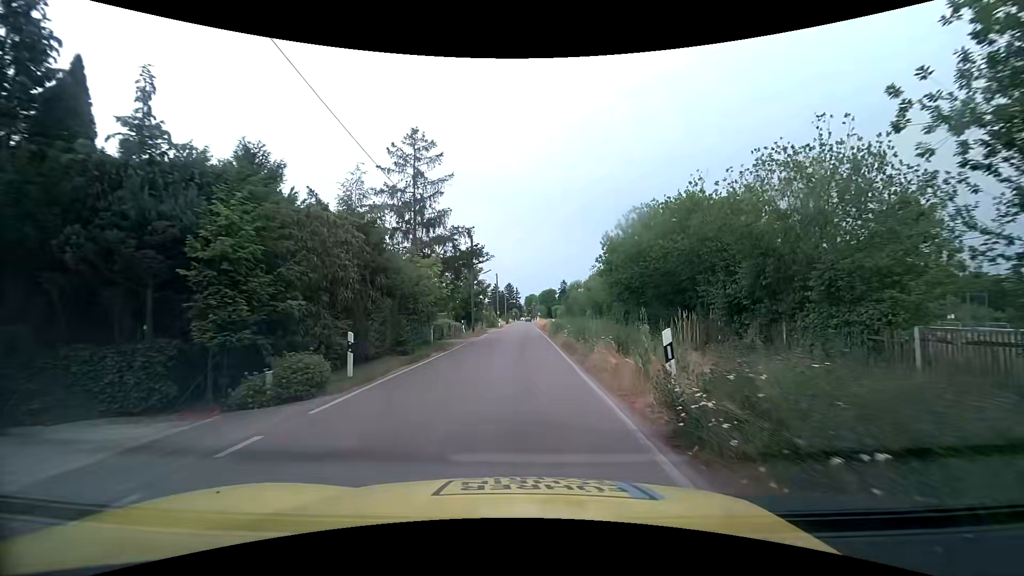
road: unclassified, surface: asphalt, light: Day
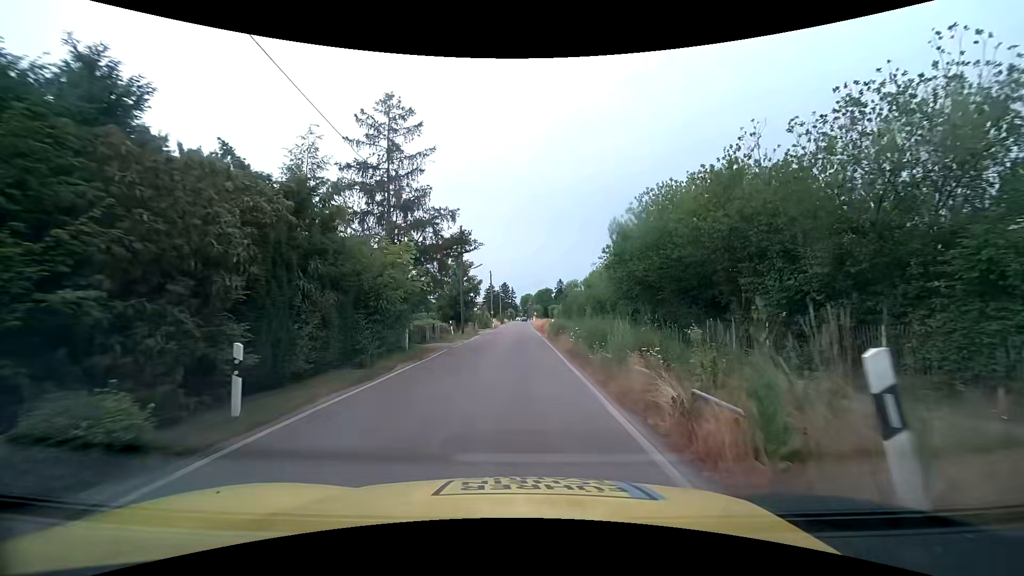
(+0.1, +4.6) m; +1°
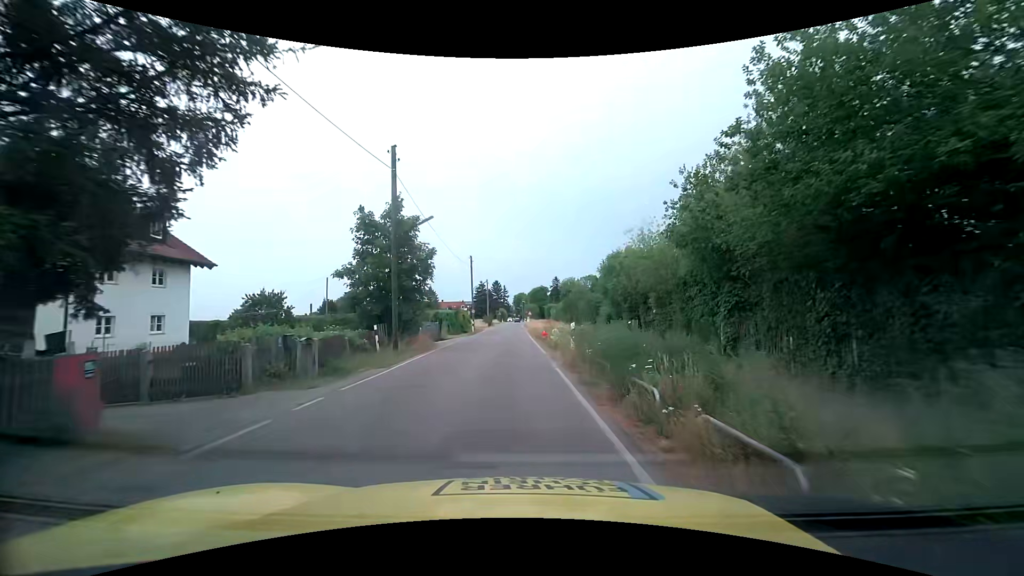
(0.0, +18.2) m; +1°
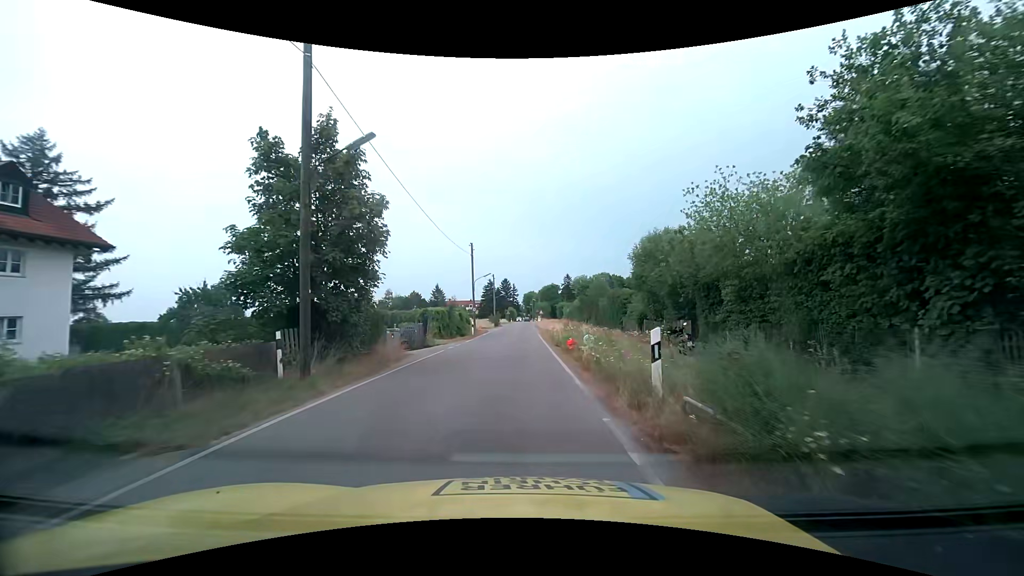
(-0.2, +9.1) m; -2°
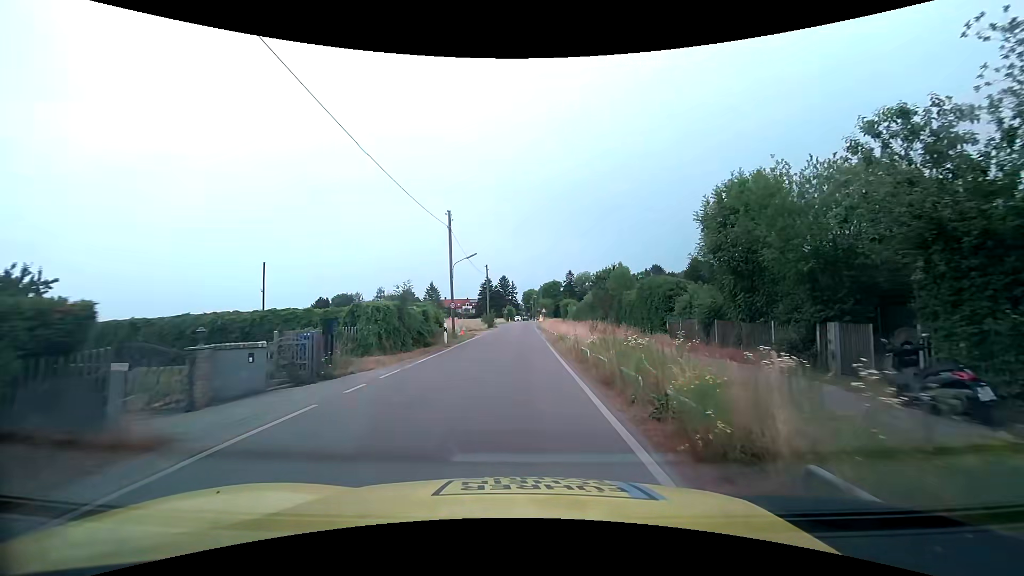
(+0.1, +13.6) m; 0°
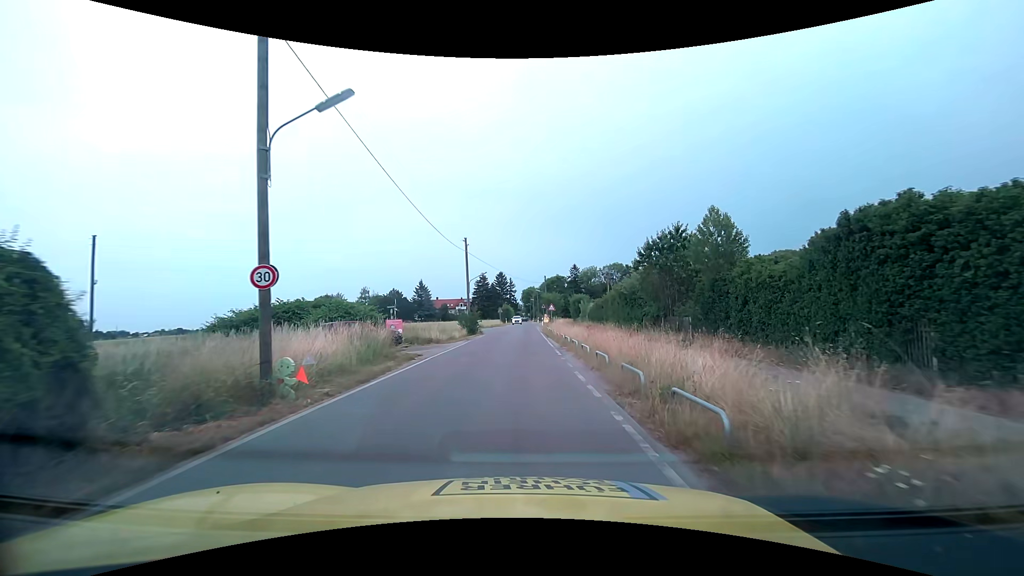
(+0.2, +22.8) m; +1°
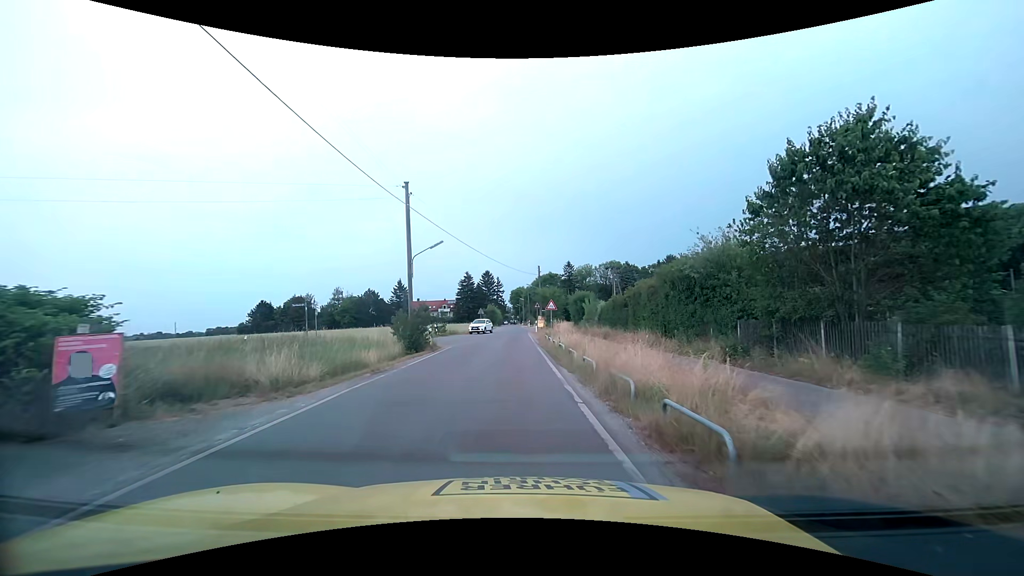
(+0.2, +18.3) m; +1°
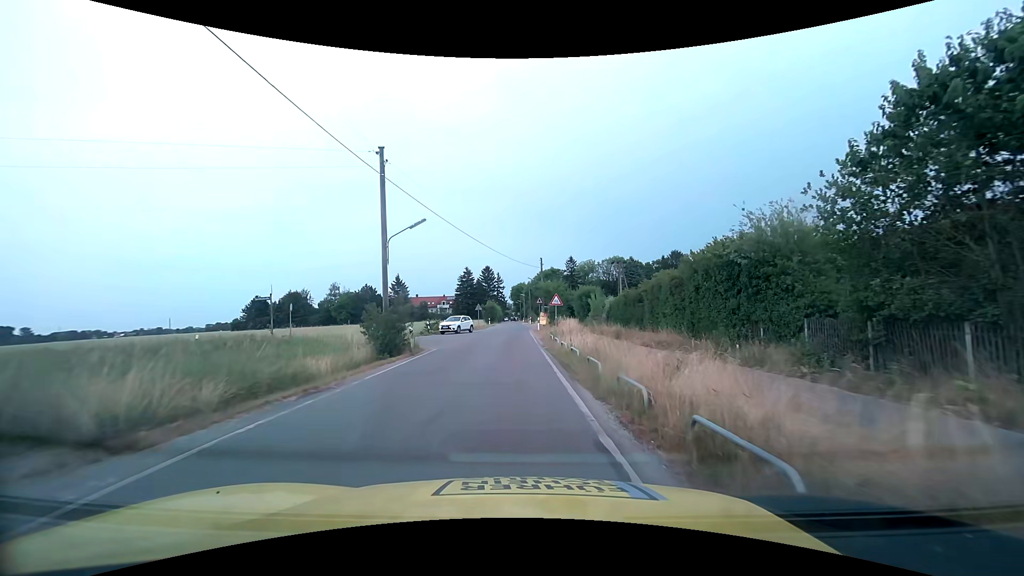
(0.0, +4.5) m; 0°
(0, +10) (0, +20) (0, +30) (0, +40) (-1, +50) (-1, +60) (-1, +70) (-1, +80) (-1, +90) (-1, +100) m
